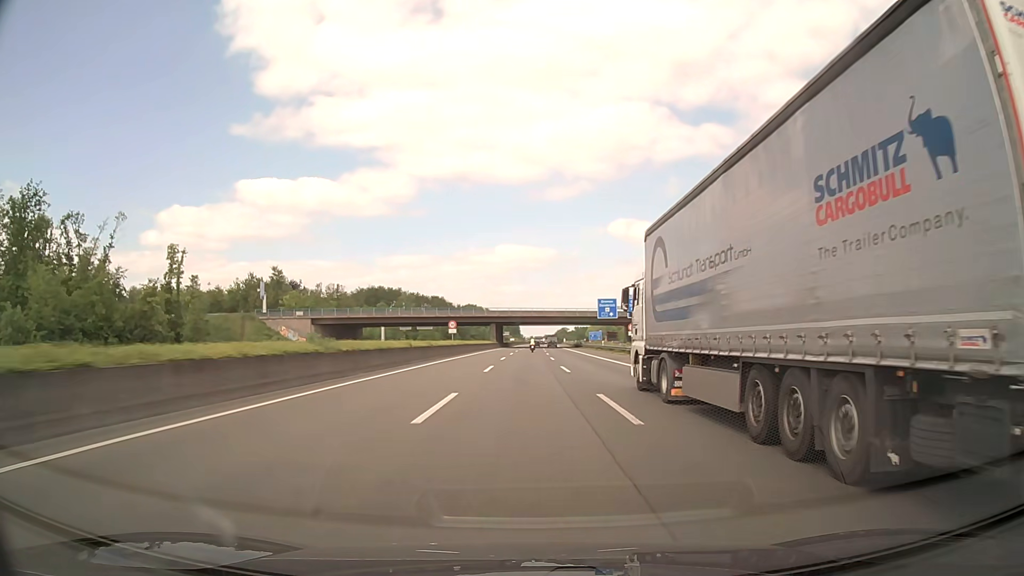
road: motorway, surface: asphalt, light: Day
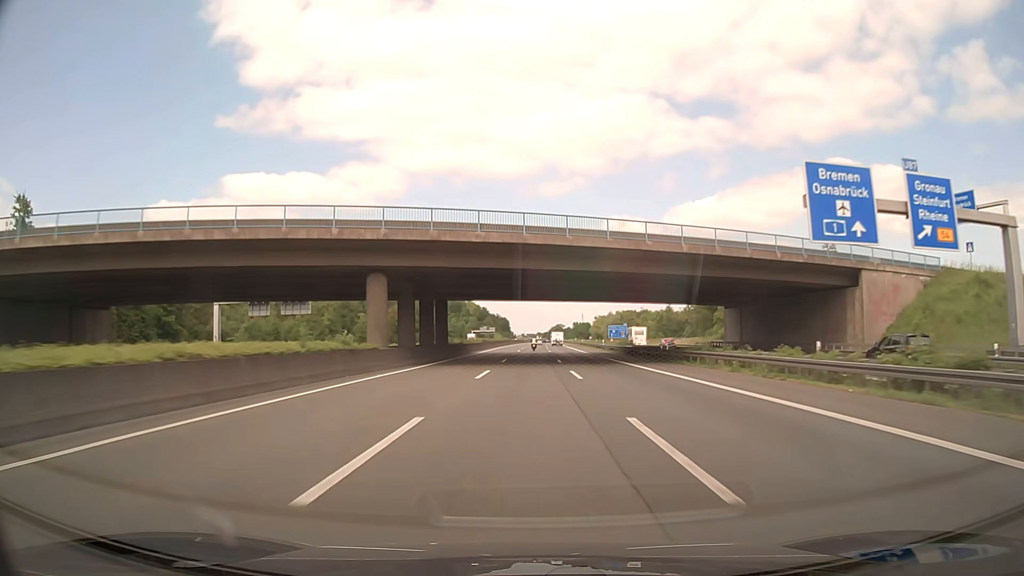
(+0.6, +95.2) m; +1°
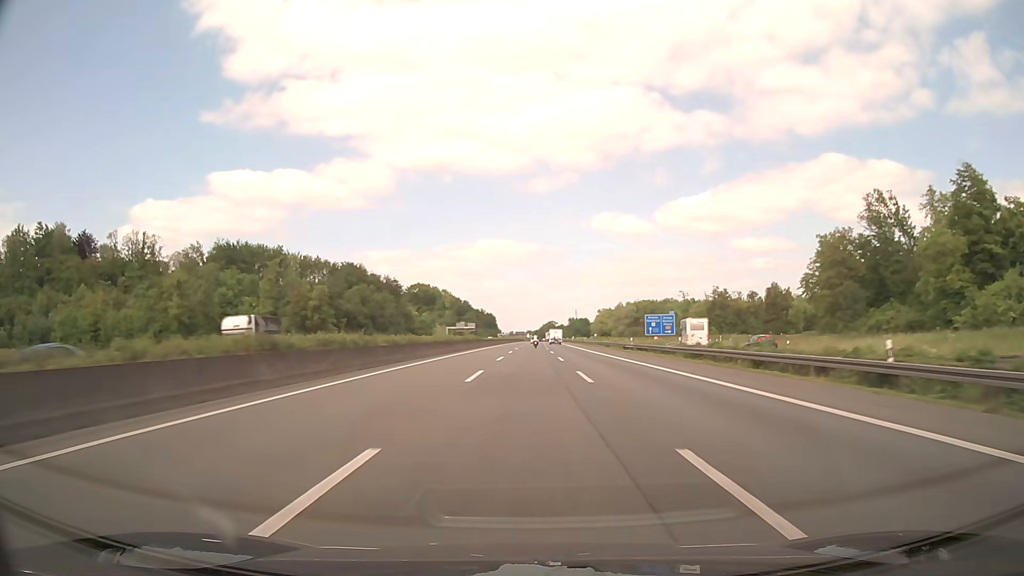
(+0.9, +75.1) m; +1°
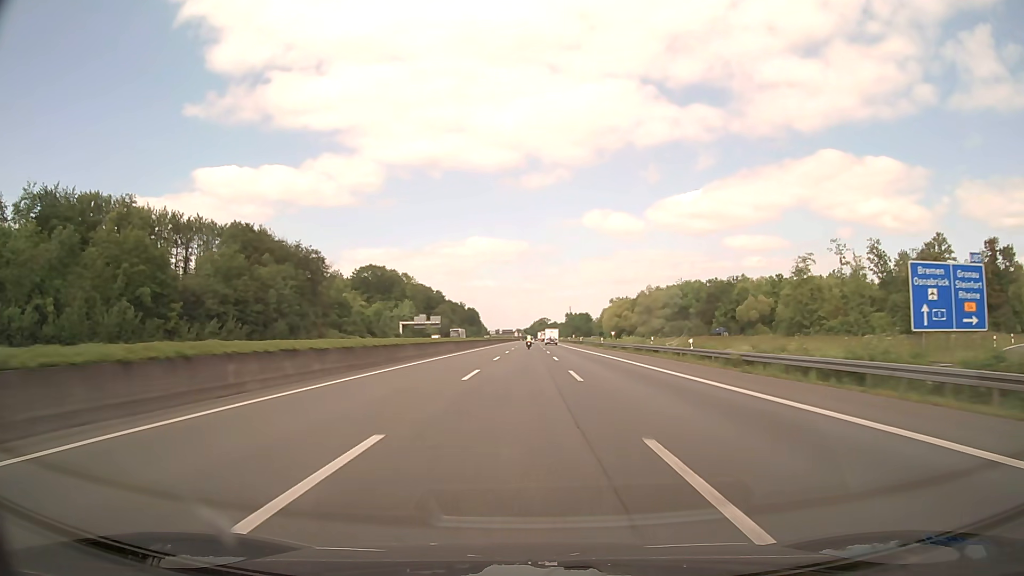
(+0.6, +88.4) m; +1°
